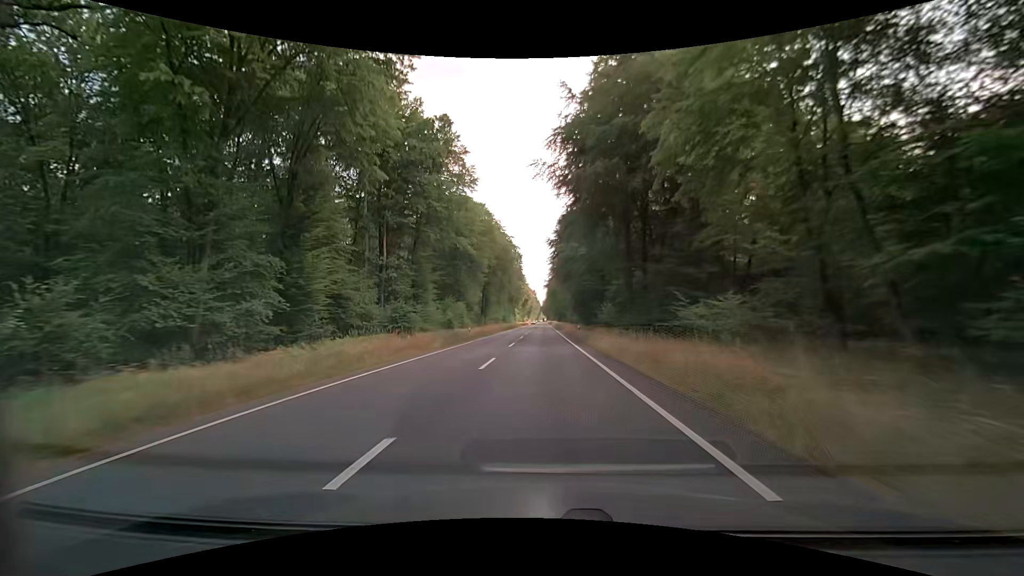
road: primary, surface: asphalt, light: Day
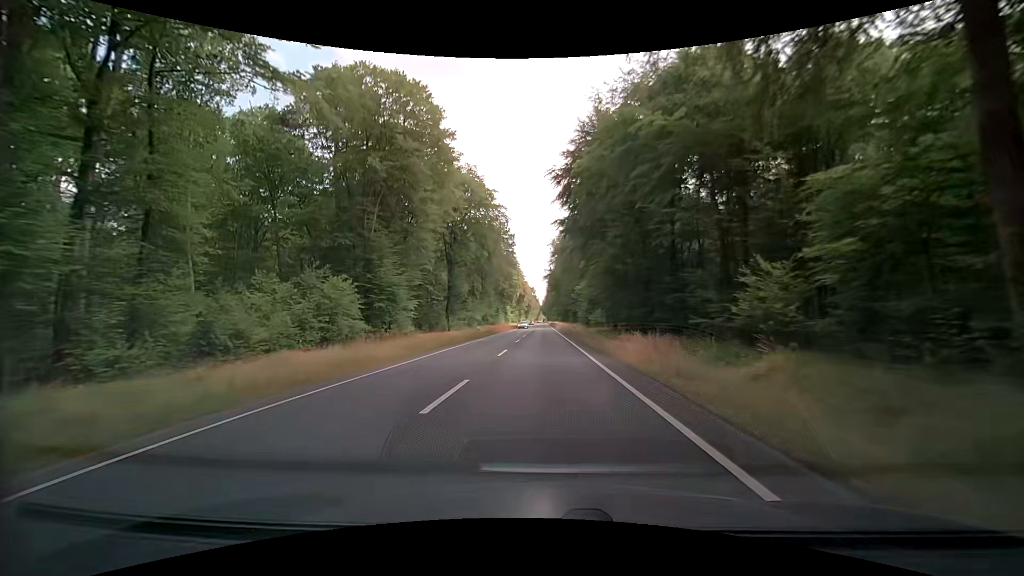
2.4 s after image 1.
(-0.2, +43.1) m; 0°
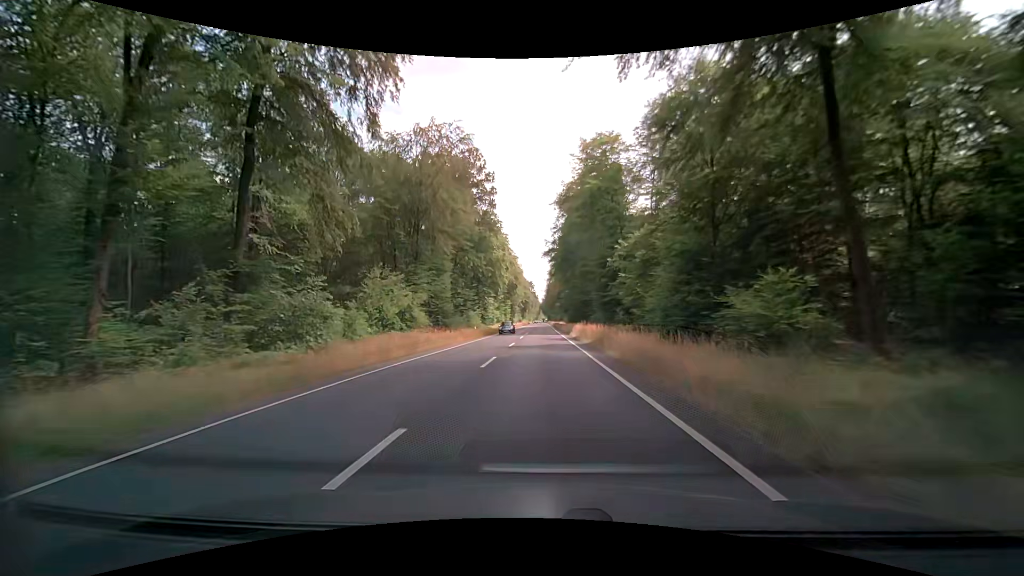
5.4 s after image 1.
(-0.1, +53.8) m; 0°
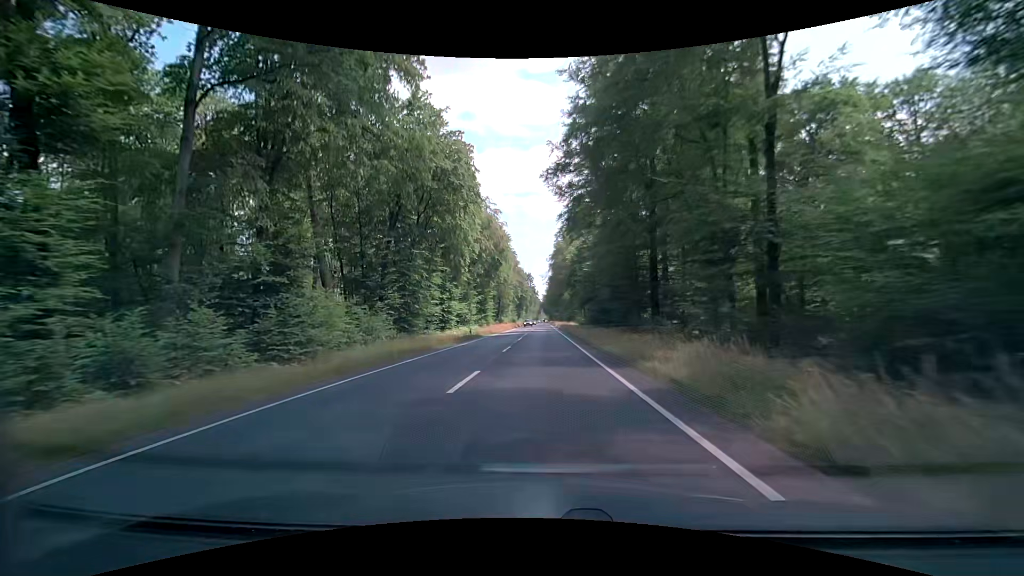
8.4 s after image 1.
(+0.2, +53.7) m; 0°
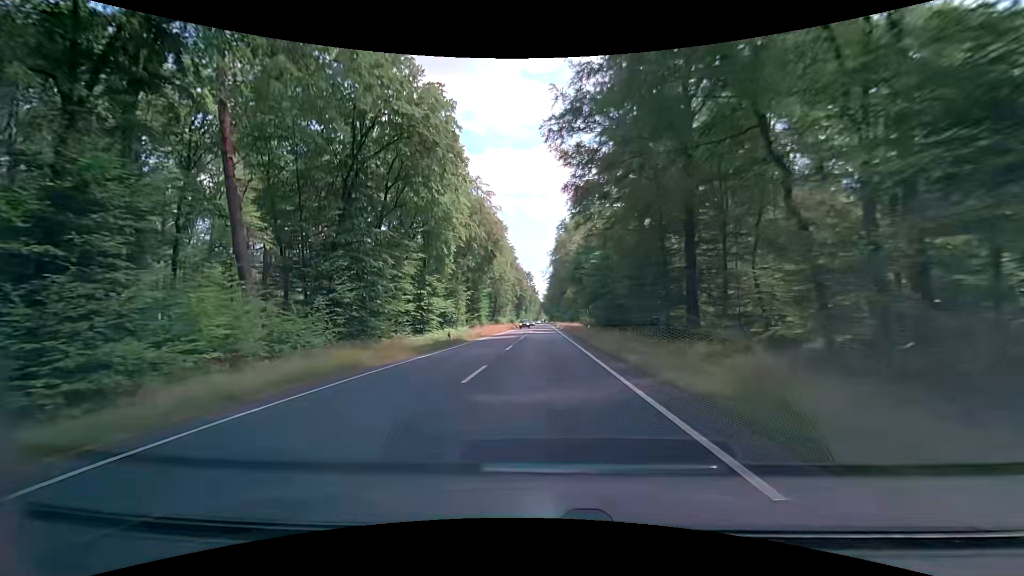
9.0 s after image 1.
(0.0, +10.7) m; 0°
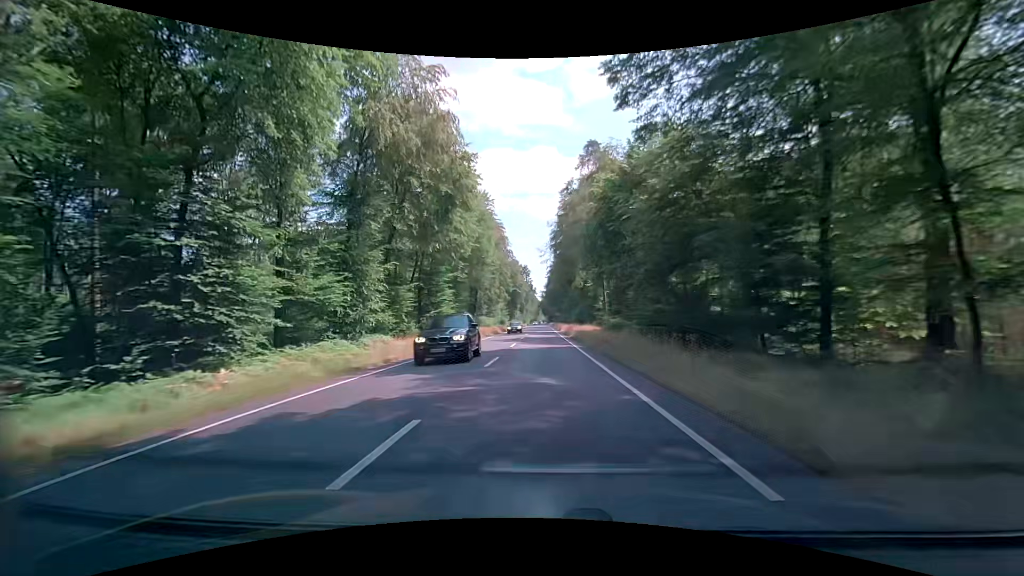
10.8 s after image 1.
(+0.3, +32.2) m; +1°
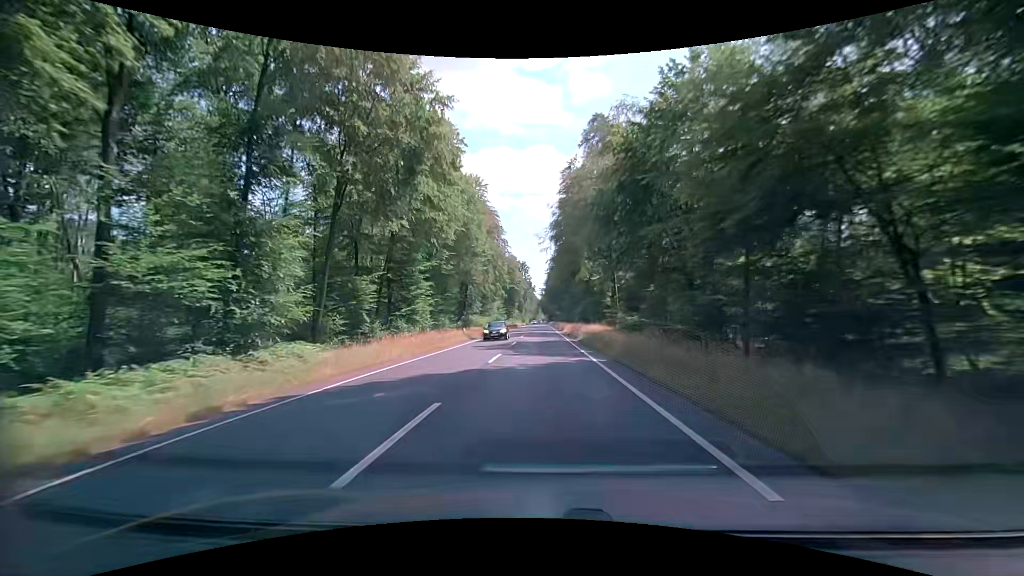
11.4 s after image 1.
(0.0, +10.7) m; 0°
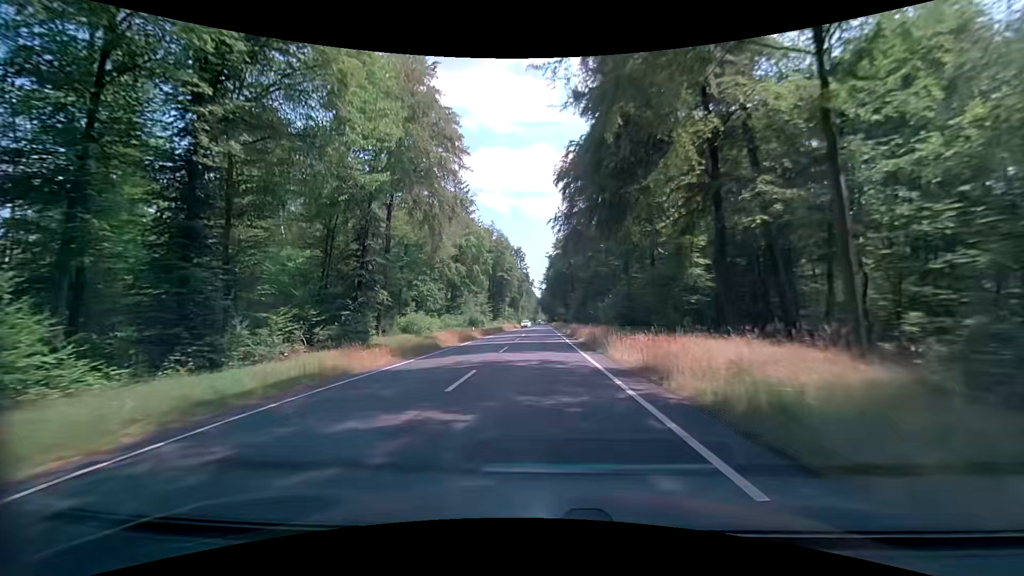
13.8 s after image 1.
(+0.2, +43.0) m; 0°
(0, +10) (0, +20) (0, +30) (0, +40) (0, +50) (0, +60) (0, +70) (0, +80) (+1, +90) (+1, +100) m
